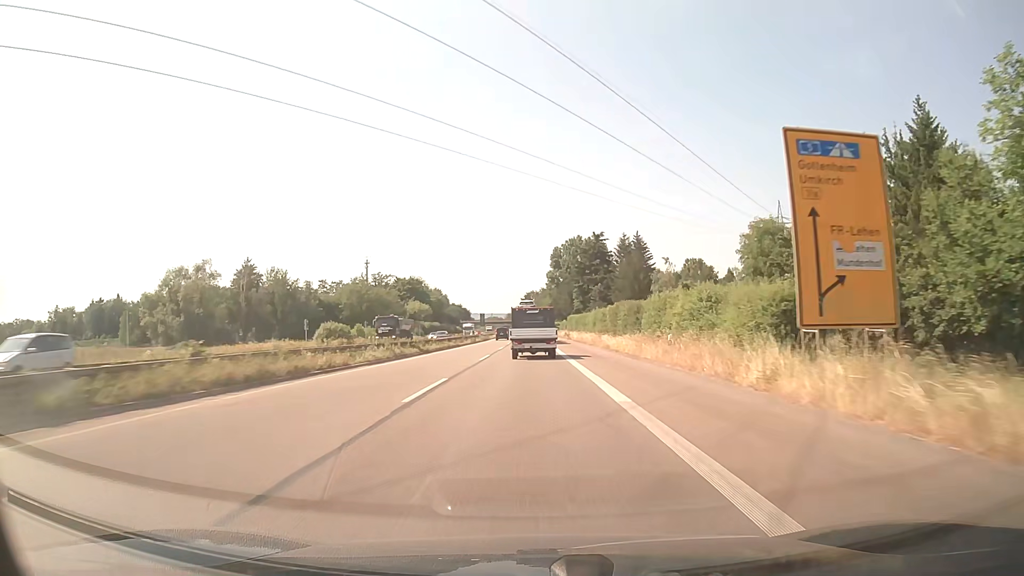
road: trunk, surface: asphalt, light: Day
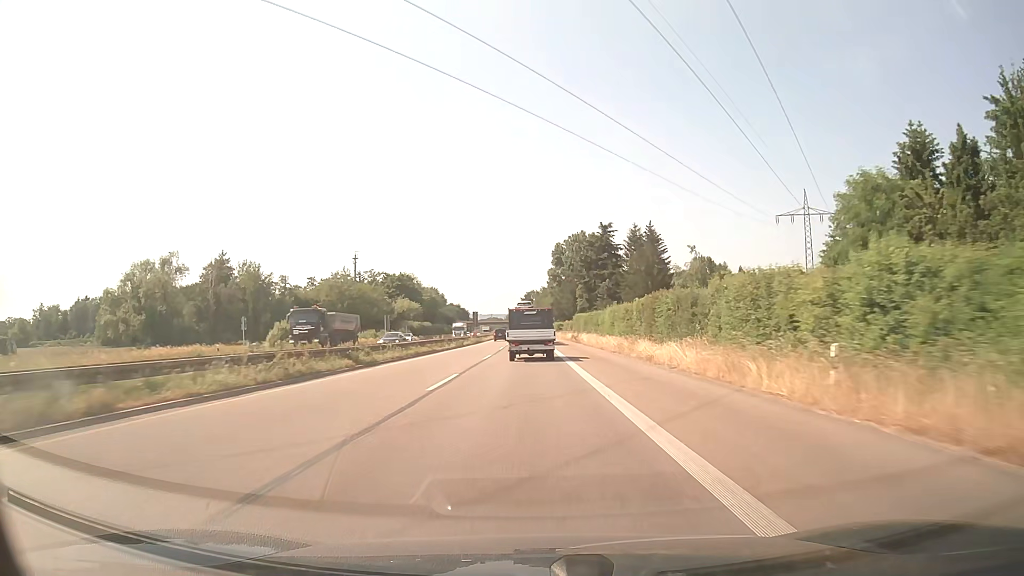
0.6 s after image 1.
(0.0, +15.2) m; 0°
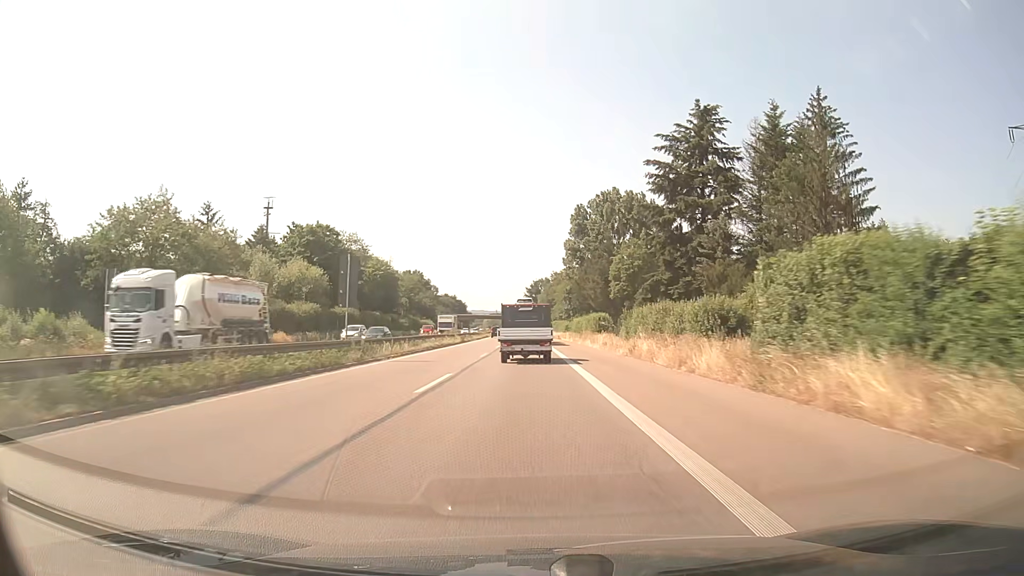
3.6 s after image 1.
(-0.2, +75.1) m; 0°
(0, +10) (0, +20) (0, +30) (0, +40) (0, +50) (0, +60) (-1, +70) (-1, +80) (-1, +90) (-1, +100) m
